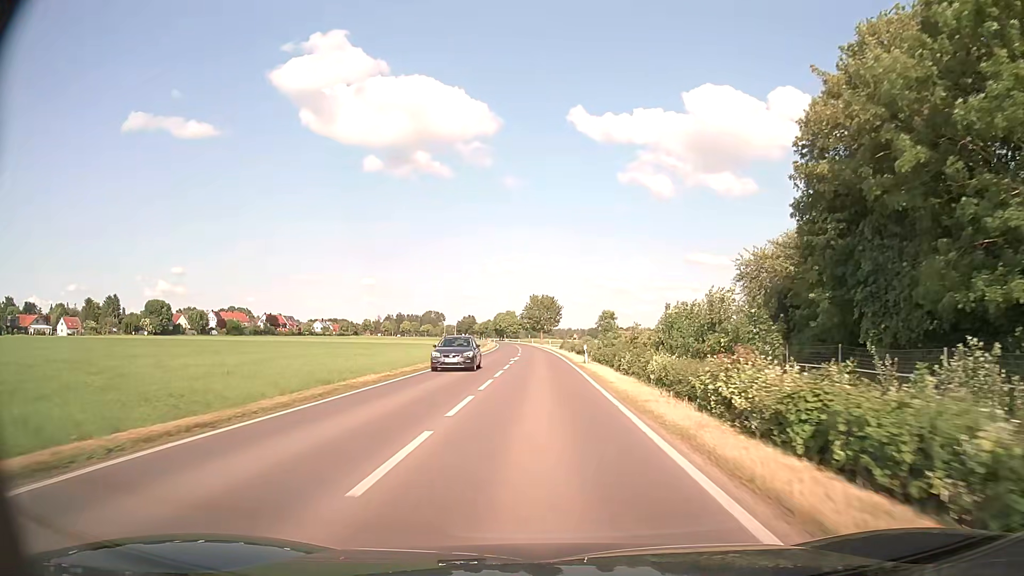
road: primary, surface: asphalt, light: Day
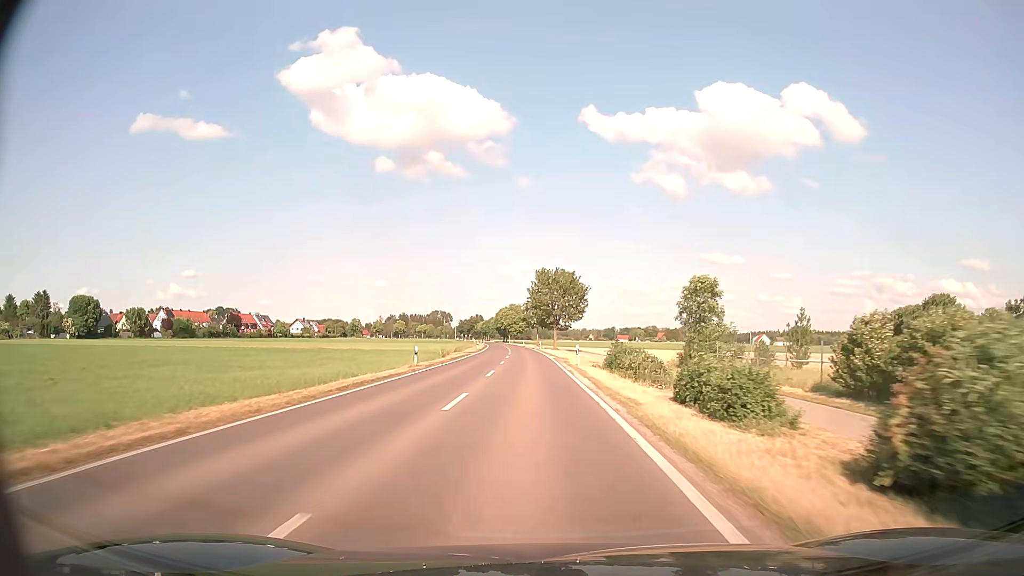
(-0.1, +52.8) m; -1°
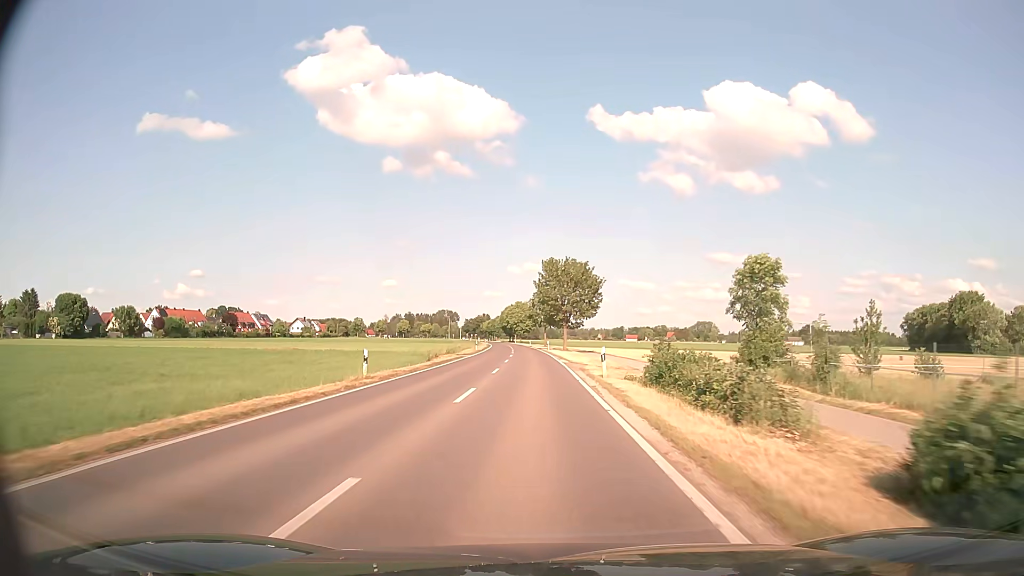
(0.0, +10.5) m; 0°
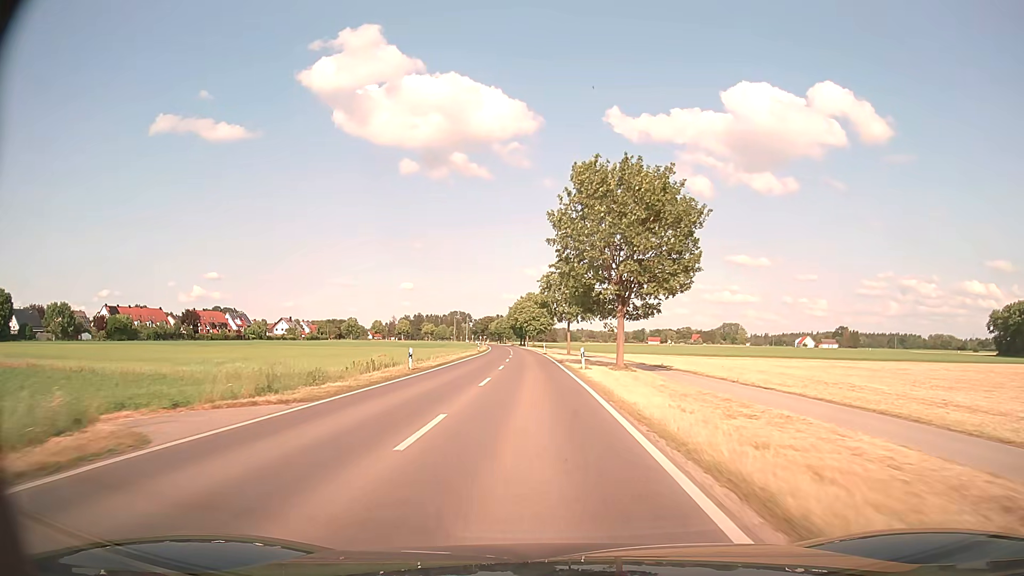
(-0.7, +42.2) m; -2°
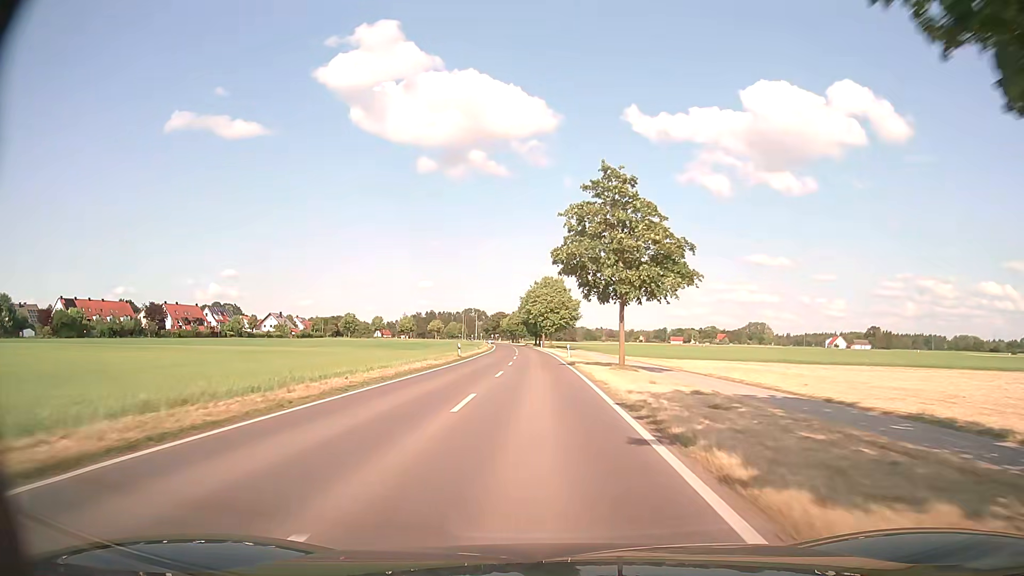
(-0.5, +31.8) m; -2°
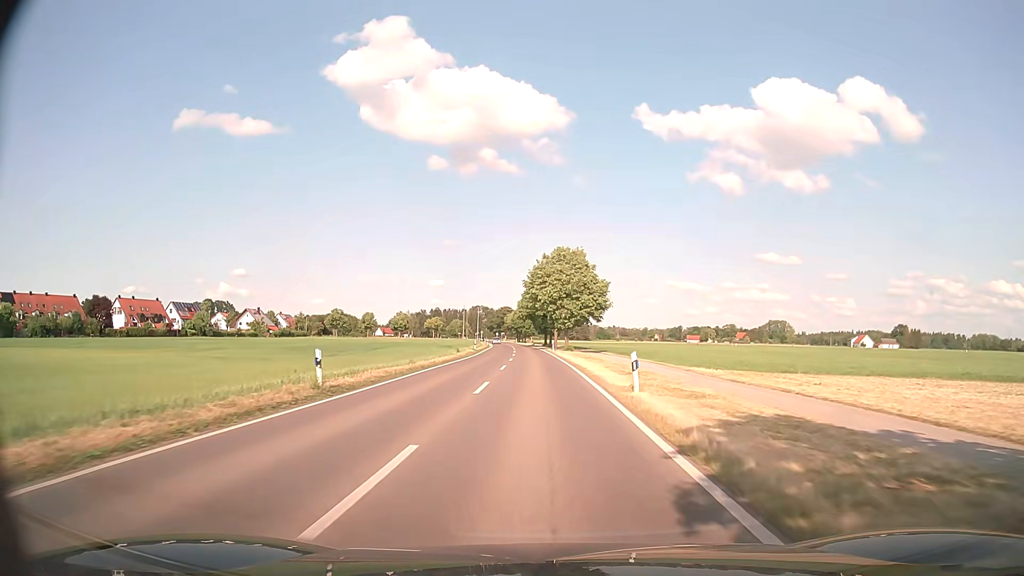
(-0.1, +32.1) m; -1°
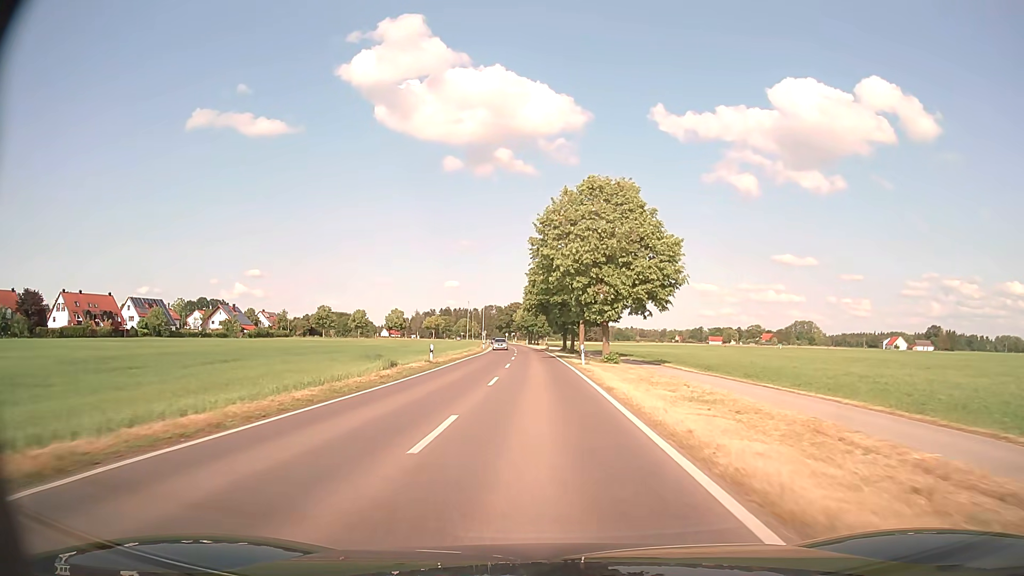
(-0.2, +32.3) m; -1°
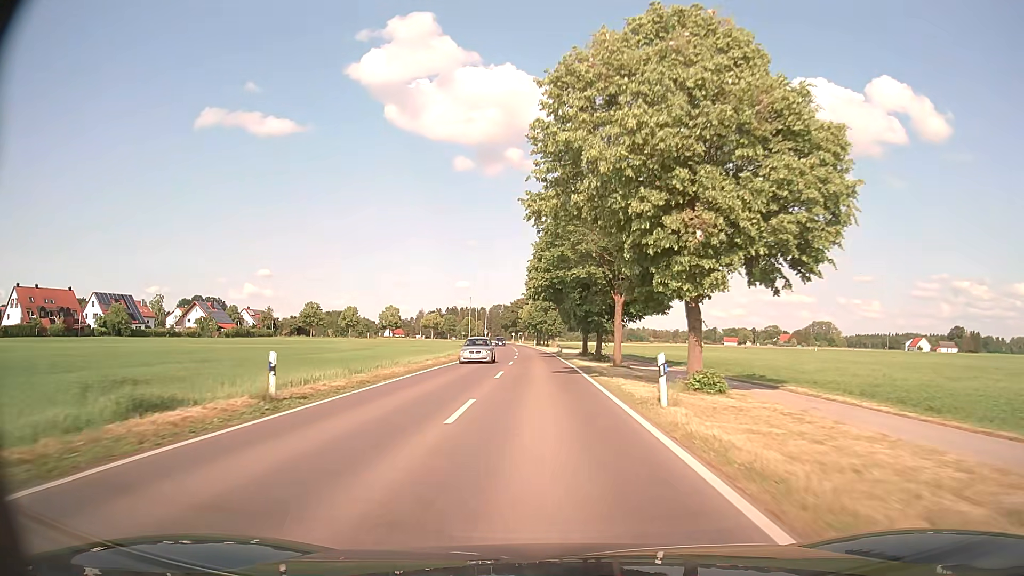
(-0.2, +21.5) m; -1°
(0, +10) (0, +20) (0, +30) (-1, +40) (-1, +50) (-1, +60) (-1, +70) (-2, +80) (-2, +90) (-3, +100) m
